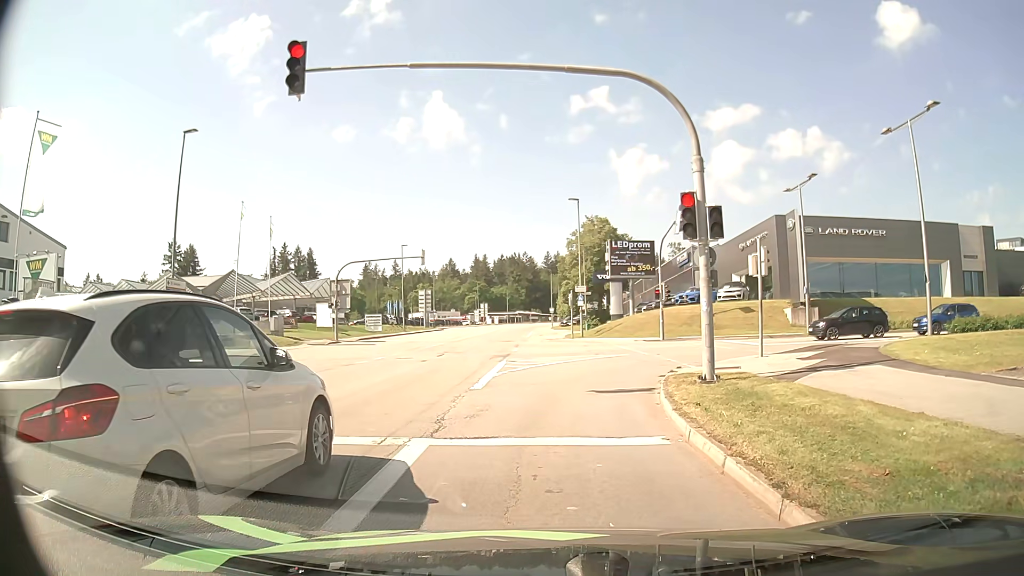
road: tertiary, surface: asphalt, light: Day
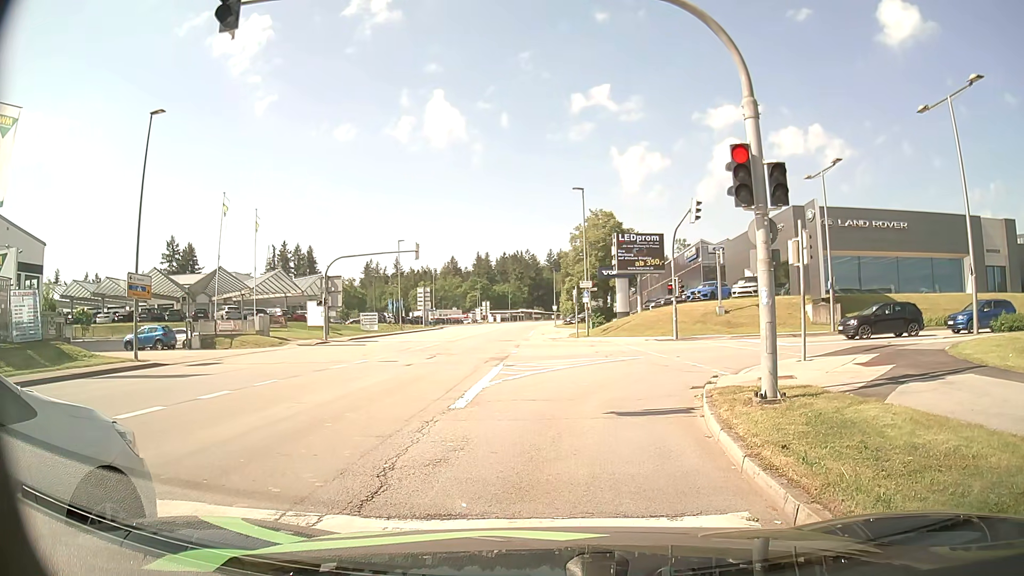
(0.0, +3.0) m; -1°
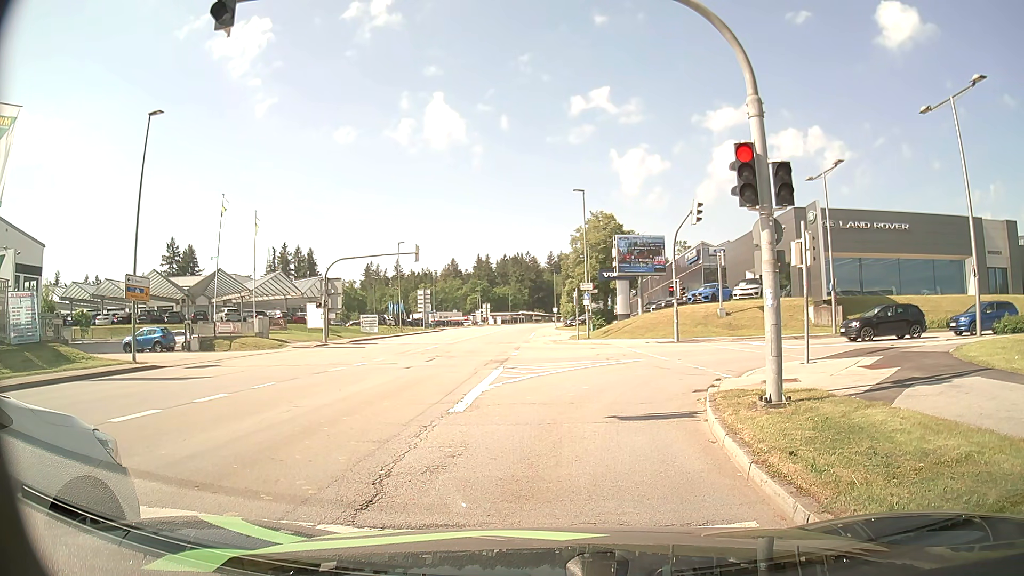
(0.0, +0.3) m; 0°
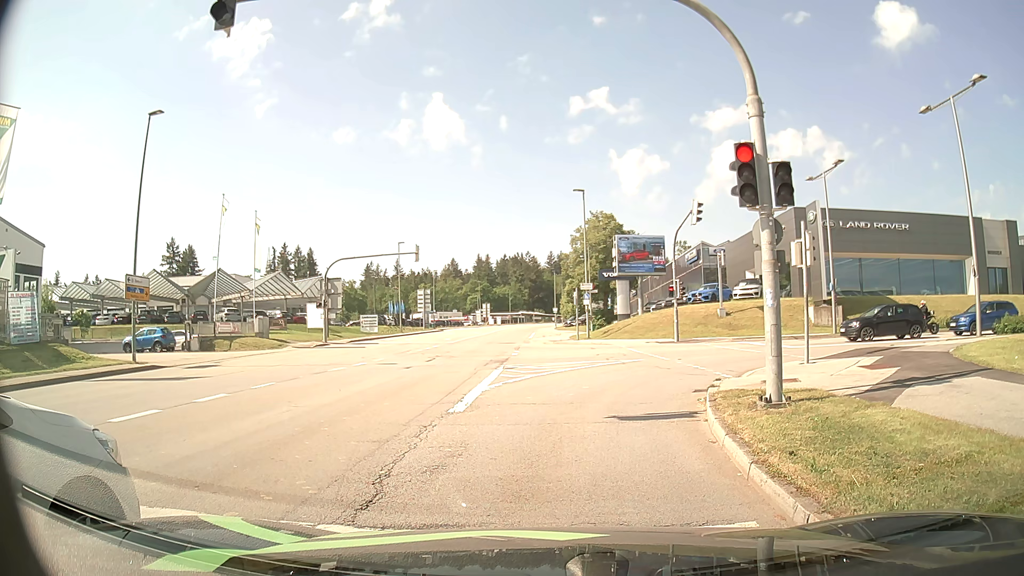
(0.0, 0.0) m; 0°
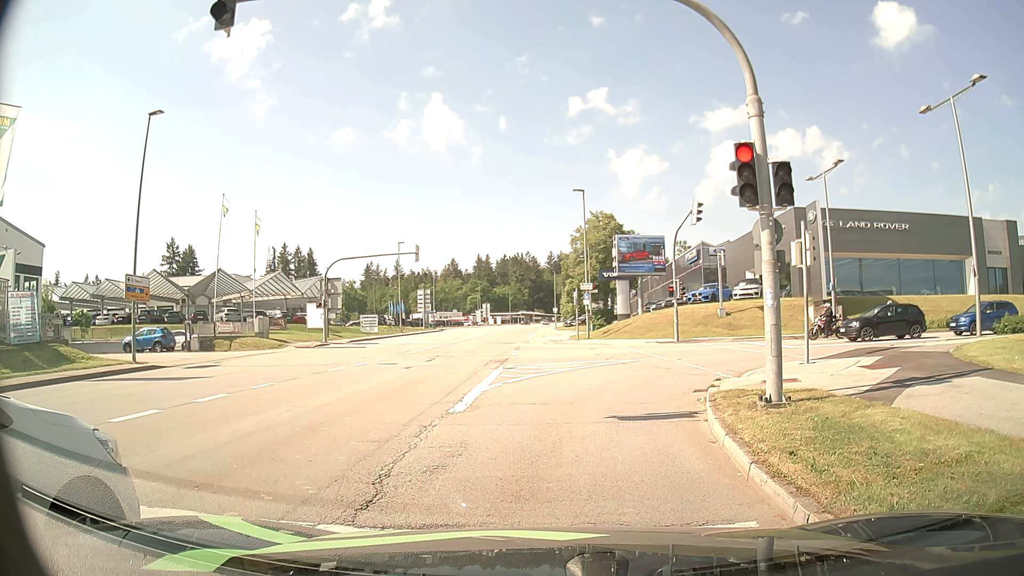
(0.0, 0.0) m; 0°
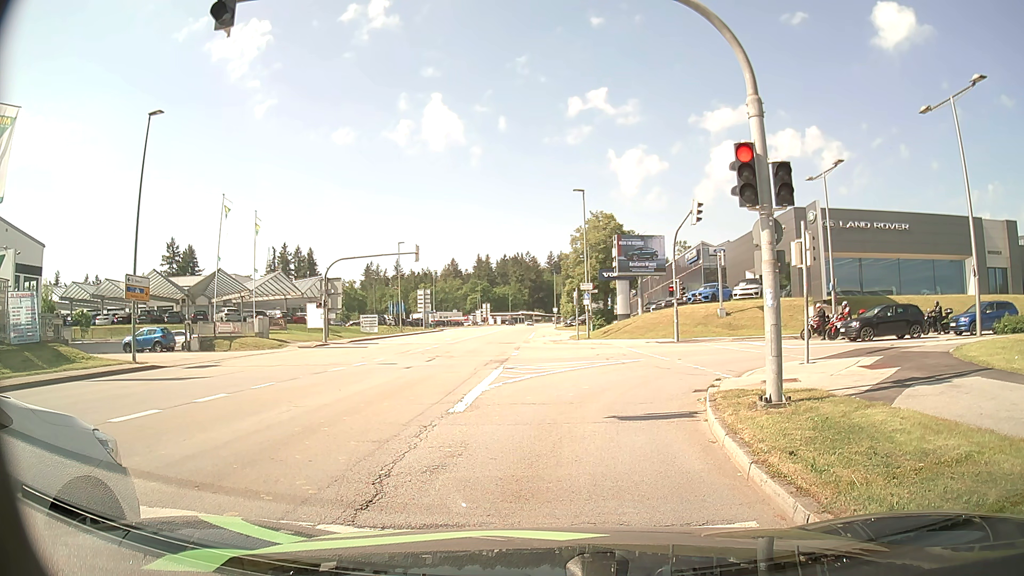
(0.0, 0.0) m; 0°
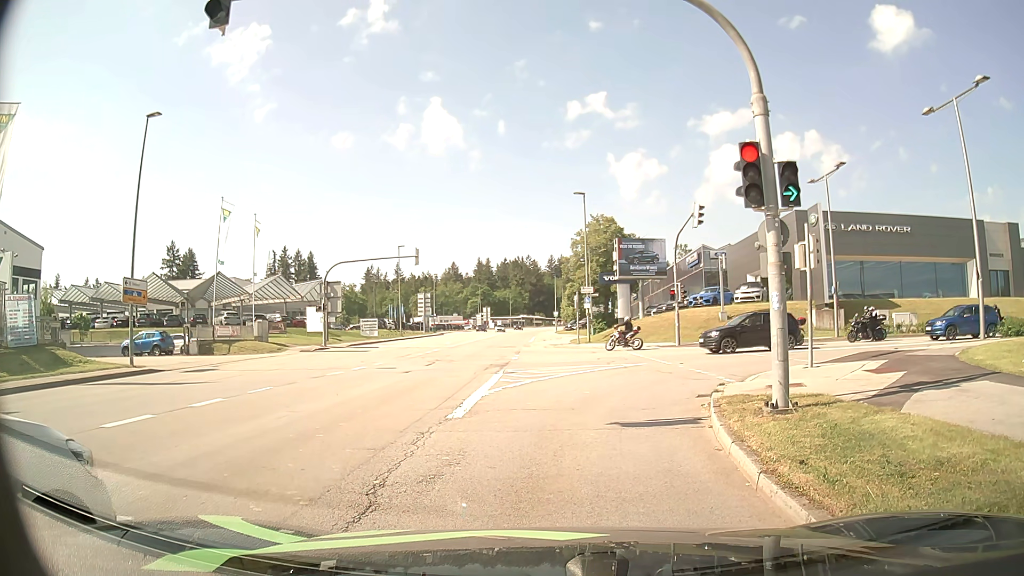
(0.0, +0.2) m; 0°
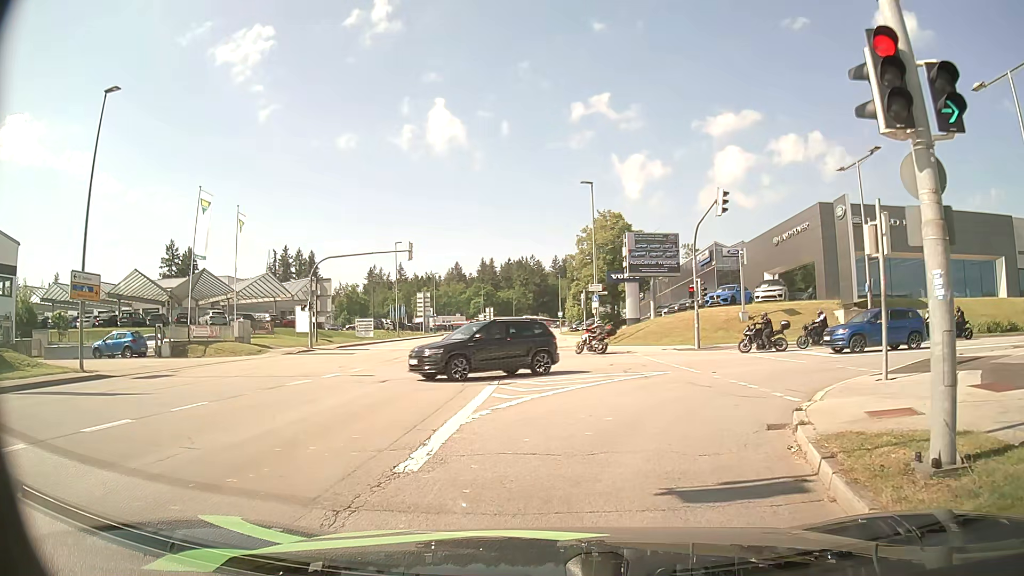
(0.0, +4.1) m; +1°
(+1, +10) (+6, +18) (+15, +22) (+25, +22) (+35, +21) (+45, +20) (+55, +18) (+65, +16) (+74, +14) (+84, +11) m
